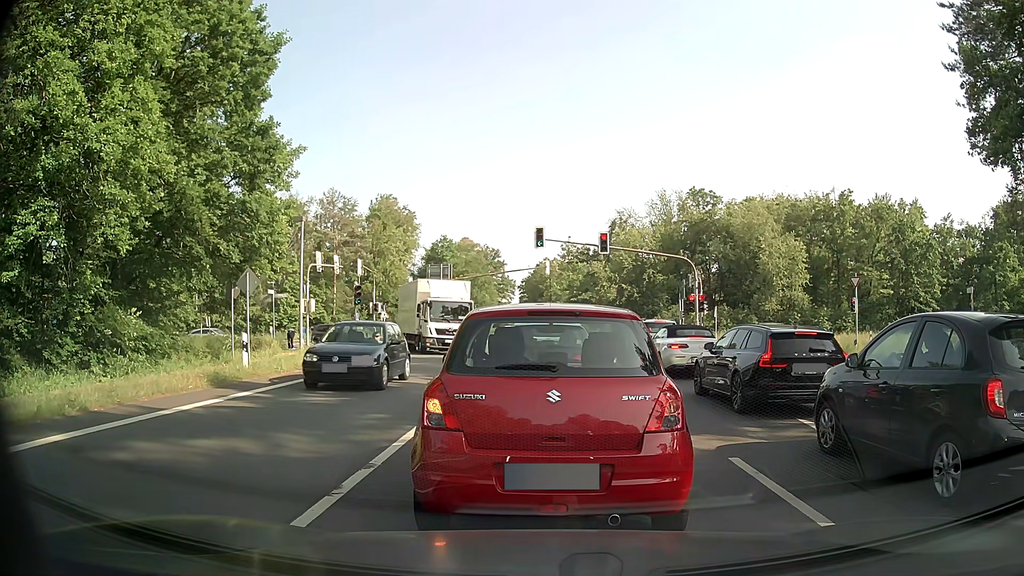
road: primary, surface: asphalt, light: Day
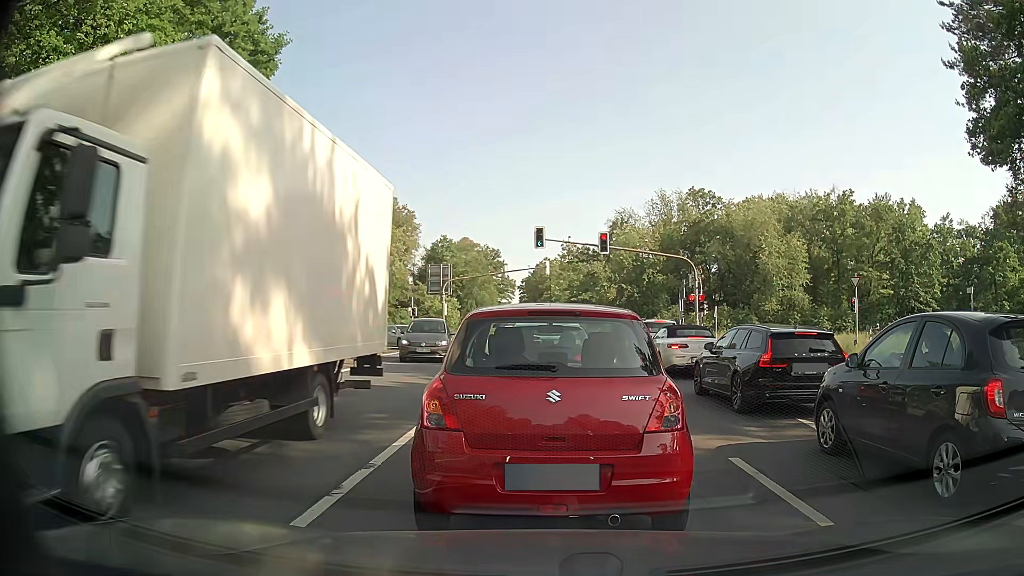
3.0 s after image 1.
(0.0, 0.0) m; 0°
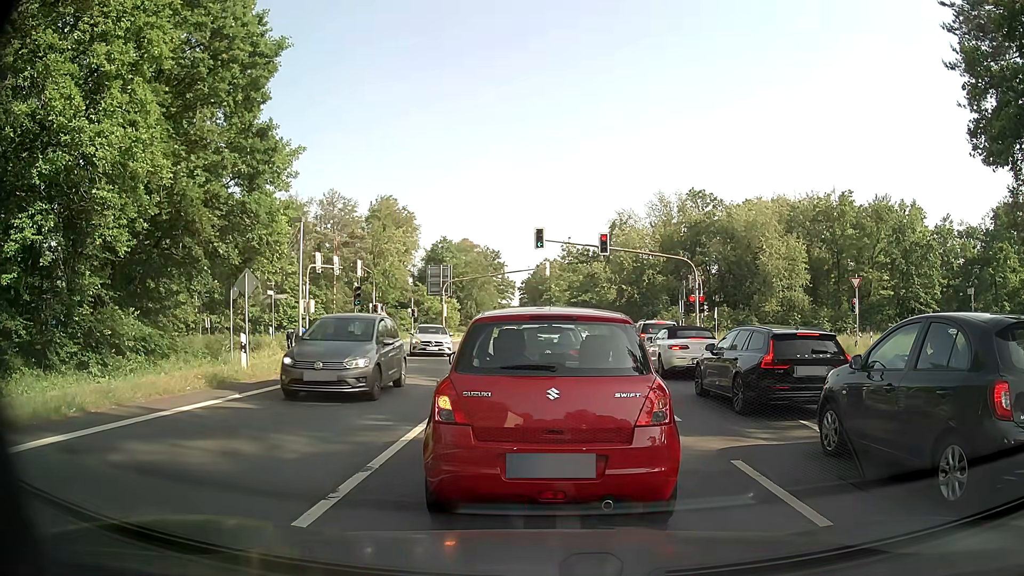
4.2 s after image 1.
(0.0, 0.0) m; 0°
